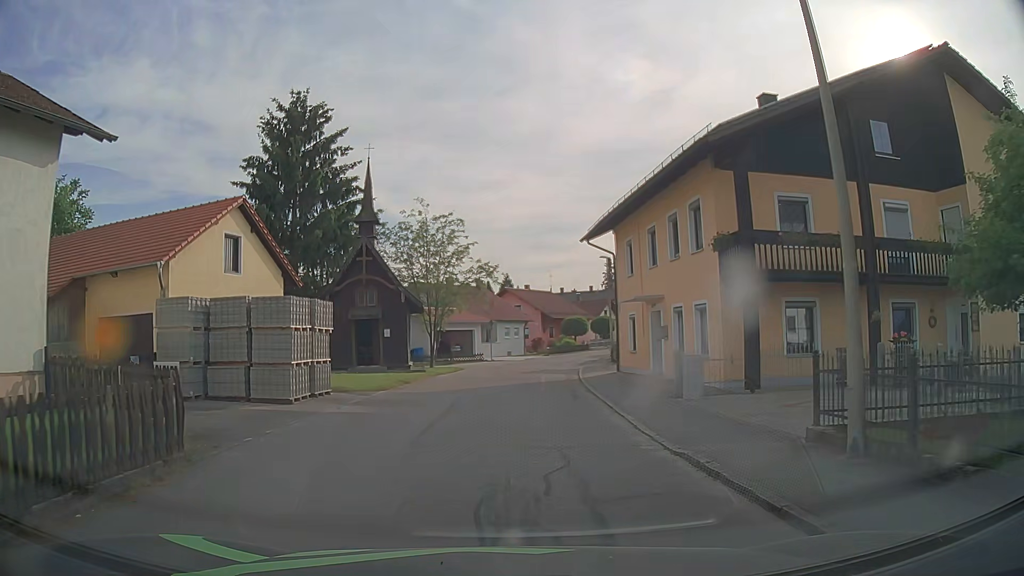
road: residential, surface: asphalt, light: Day
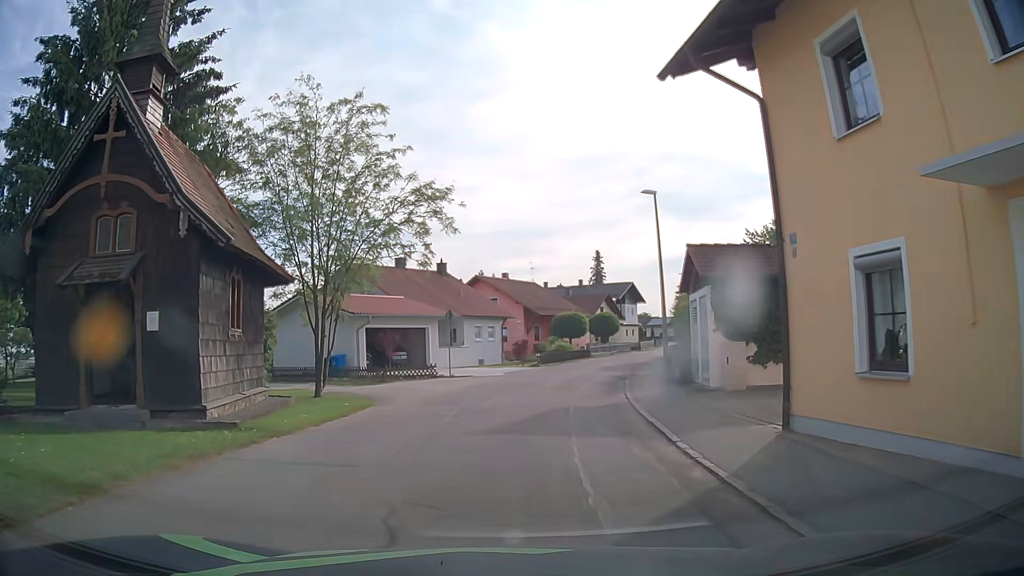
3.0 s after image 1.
(+0.4, +18.4) m; +2°
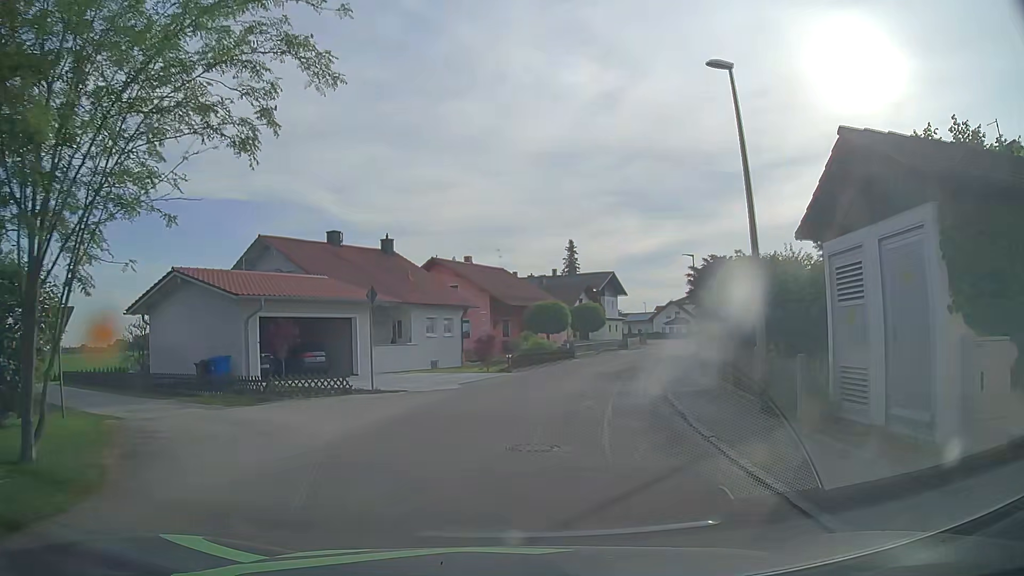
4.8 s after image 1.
(+0.2, +10.7) m; +4°
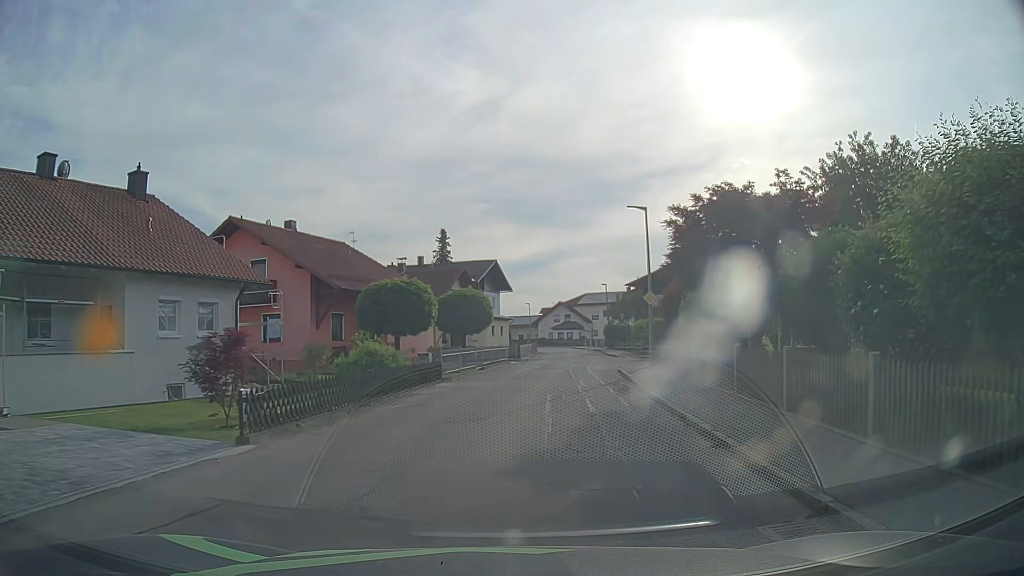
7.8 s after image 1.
(+1.3, +18.1) m; +10°
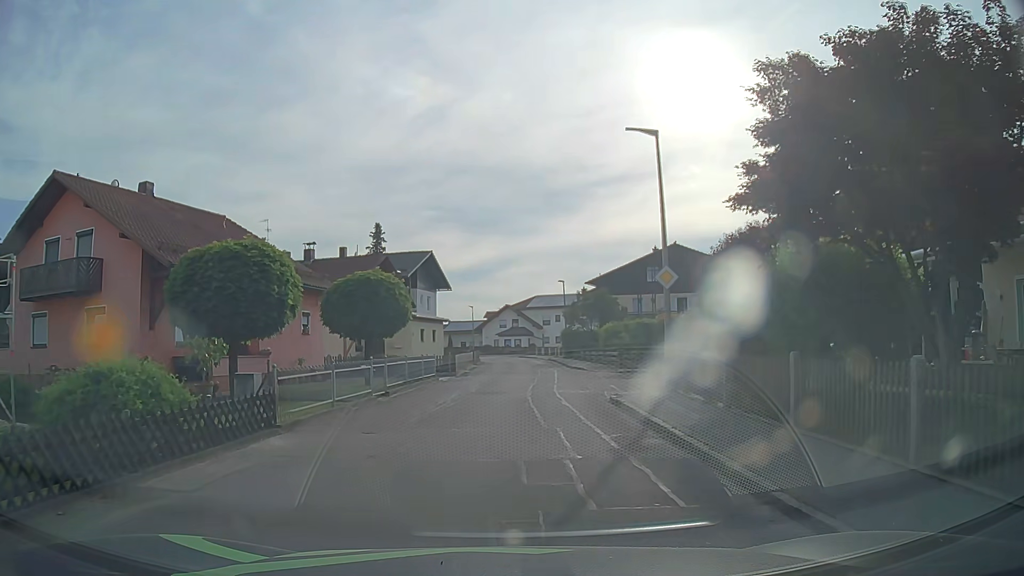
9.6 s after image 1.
(+0.6, +10.8) m; +4°
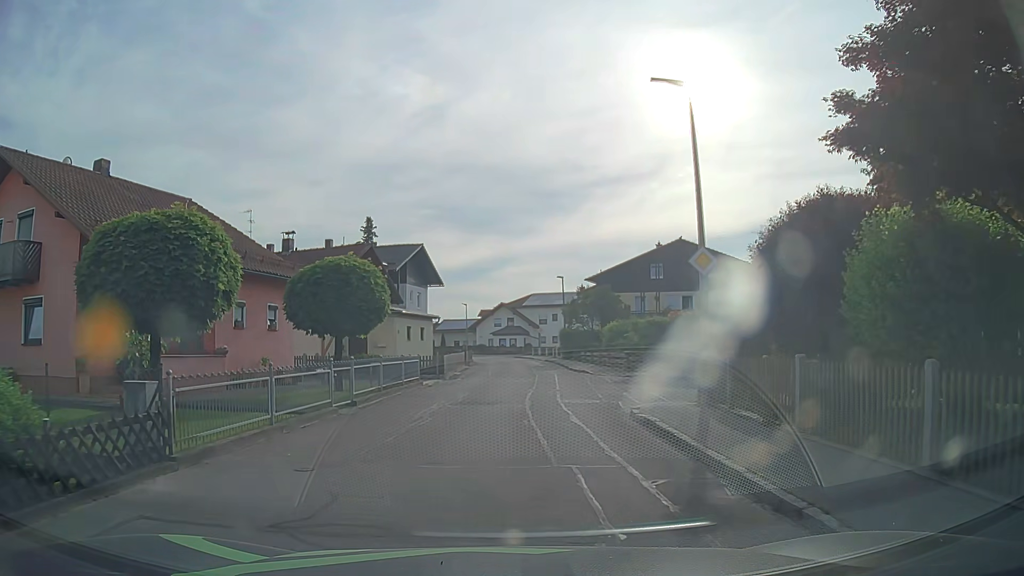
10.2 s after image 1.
(0.0, +3.3) m; +2°
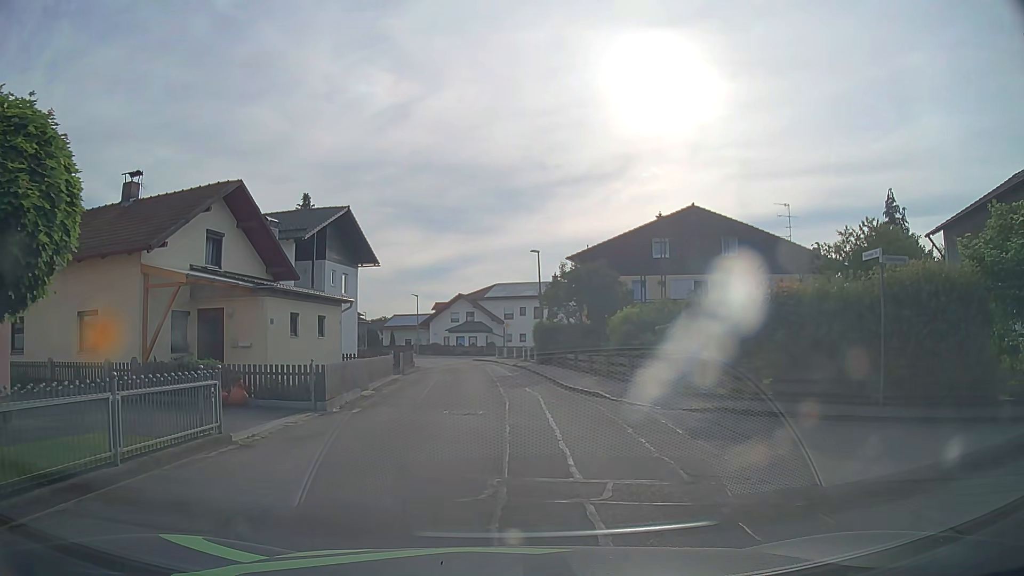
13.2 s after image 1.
(+0.2, +13.5) m; +2°
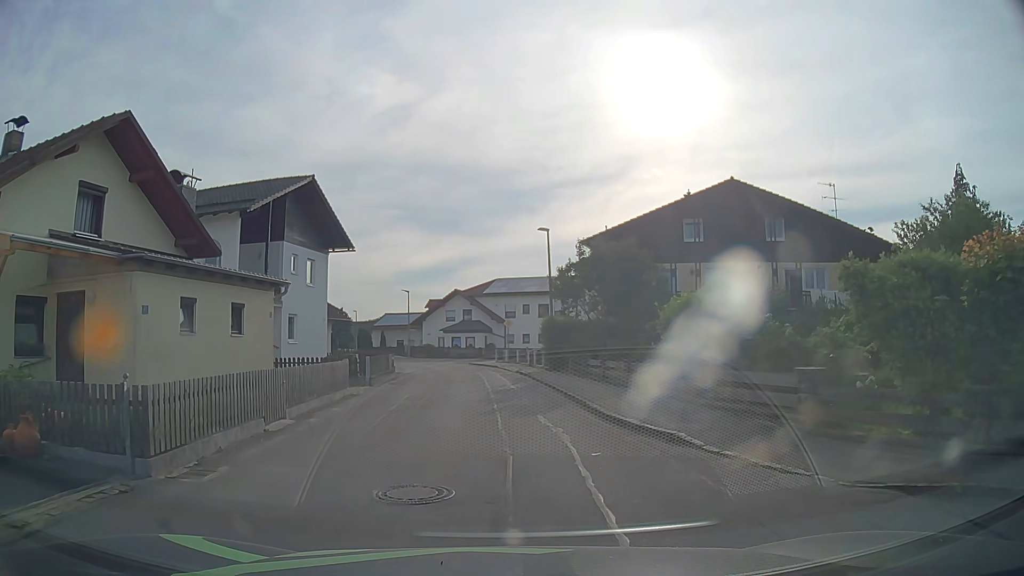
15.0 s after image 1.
(0.0, +7.5) m; 0°
(0, +10) (-1, +20) (-2, +30) (-4, +40) (-6, +49) (-10, +59) (-15, +68) (-19, +77) (-23, +86) (-26, +95) m
